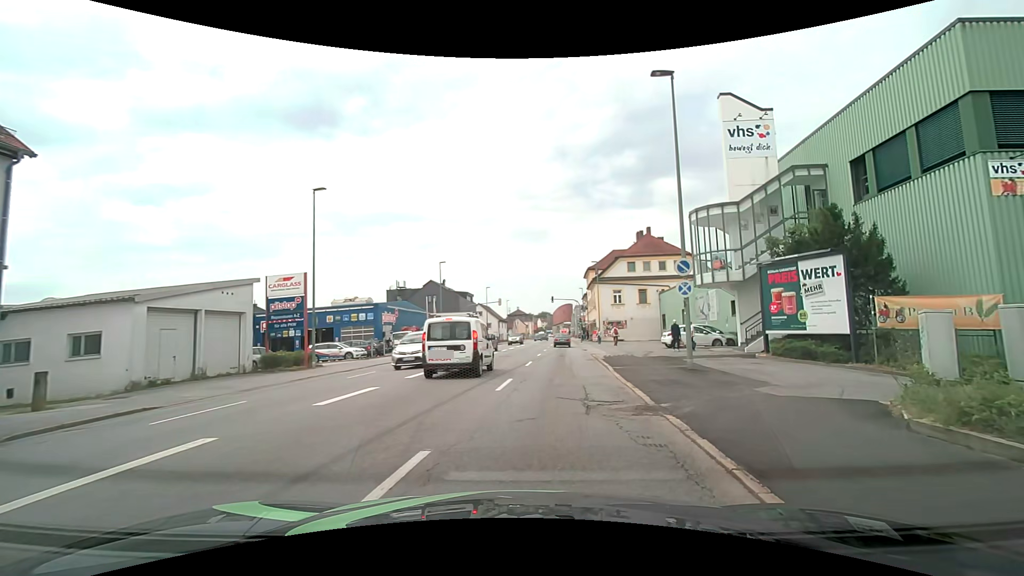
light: Day
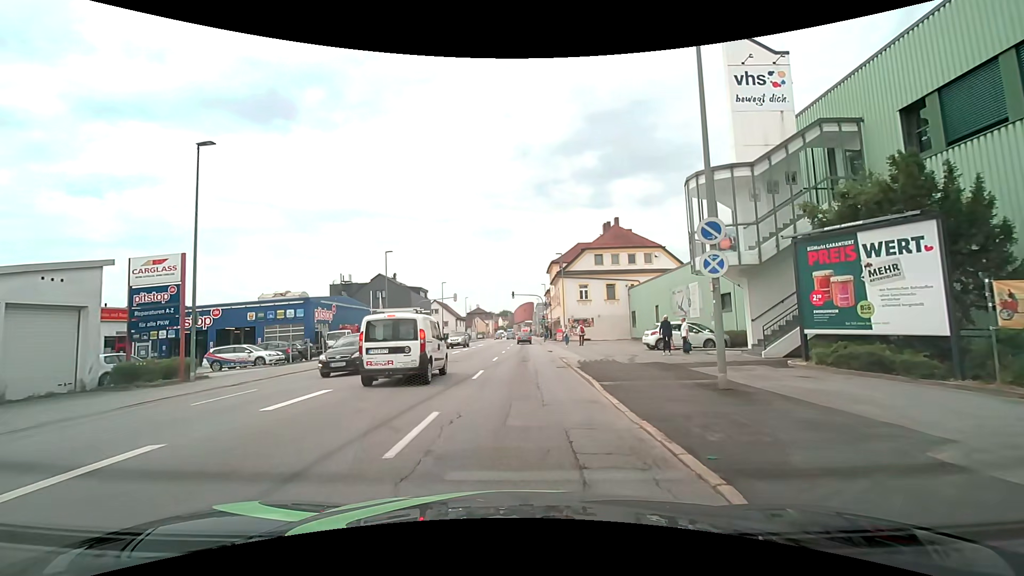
(+0.3, +6.4) m; +5°
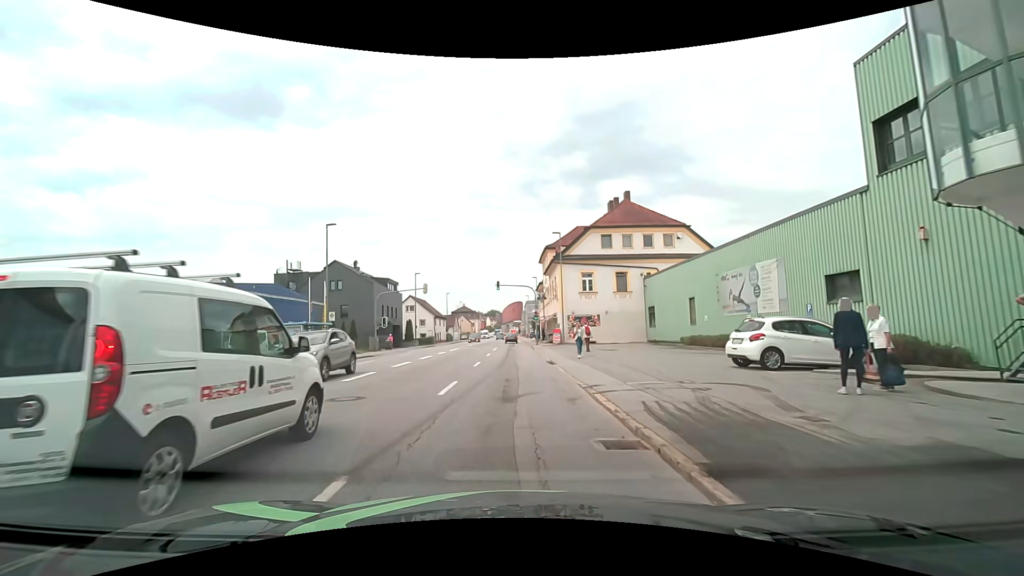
(0.0, +13.1) m; -1°
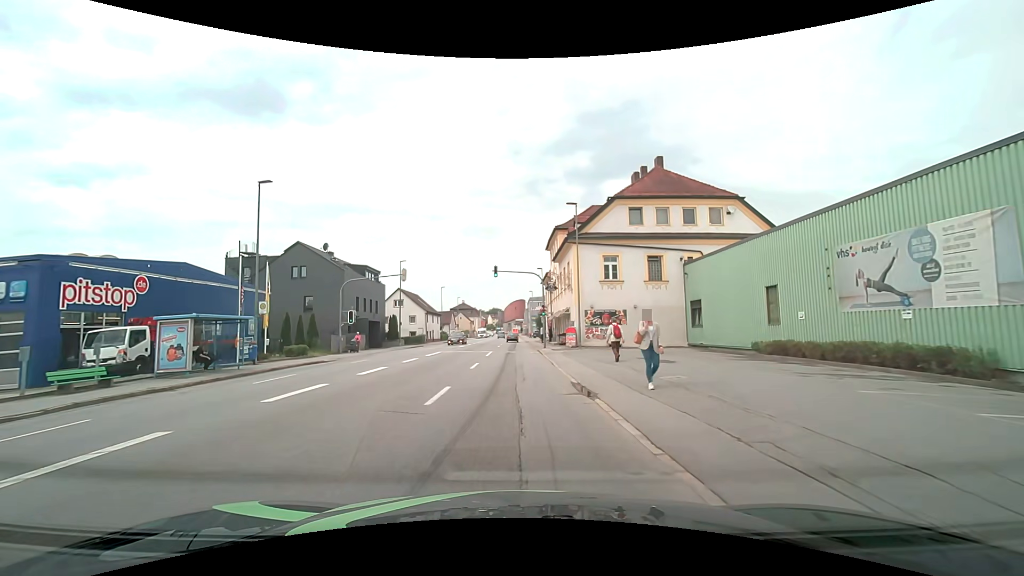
(+0.1, +10.8) m; 0°
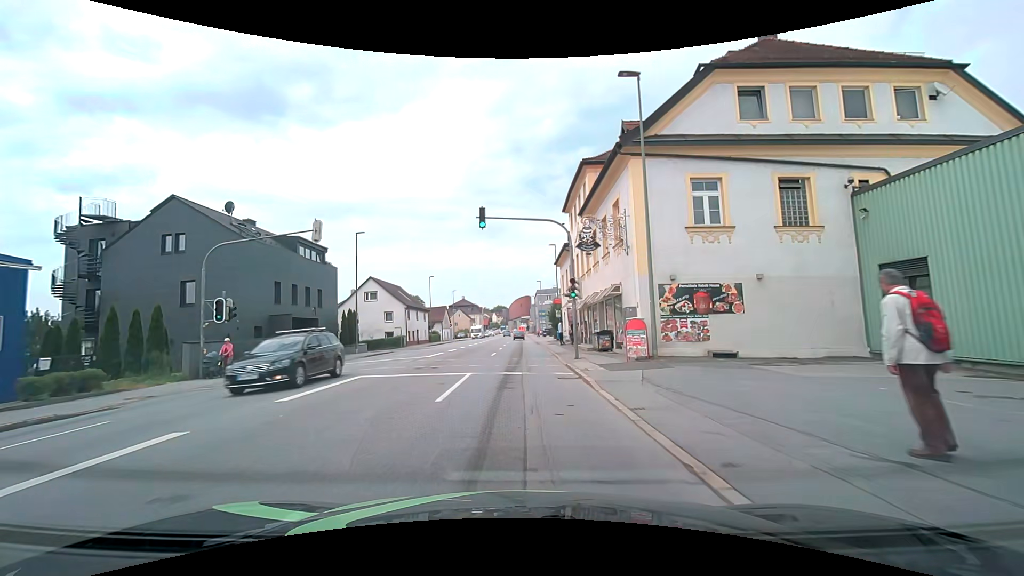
(0.0, +18.1) m; 0°
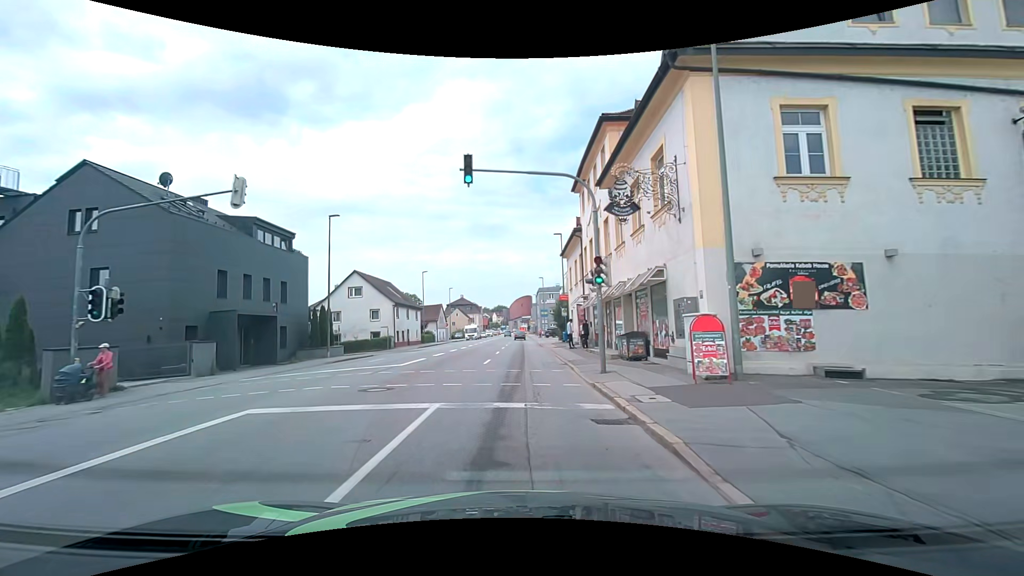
(0.0, +6.3) m; 0°
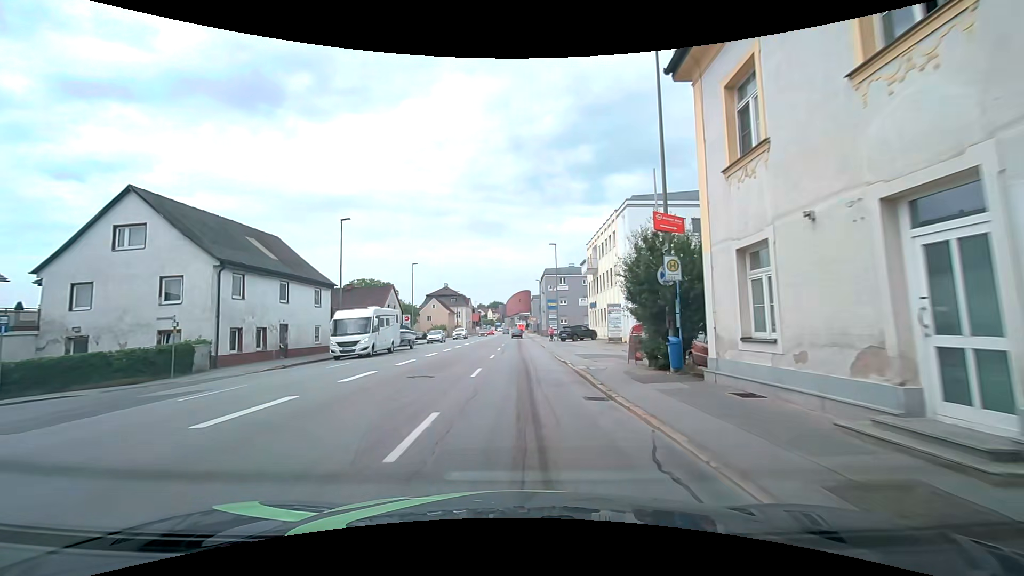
(-0.1, +32.8) m; 0°
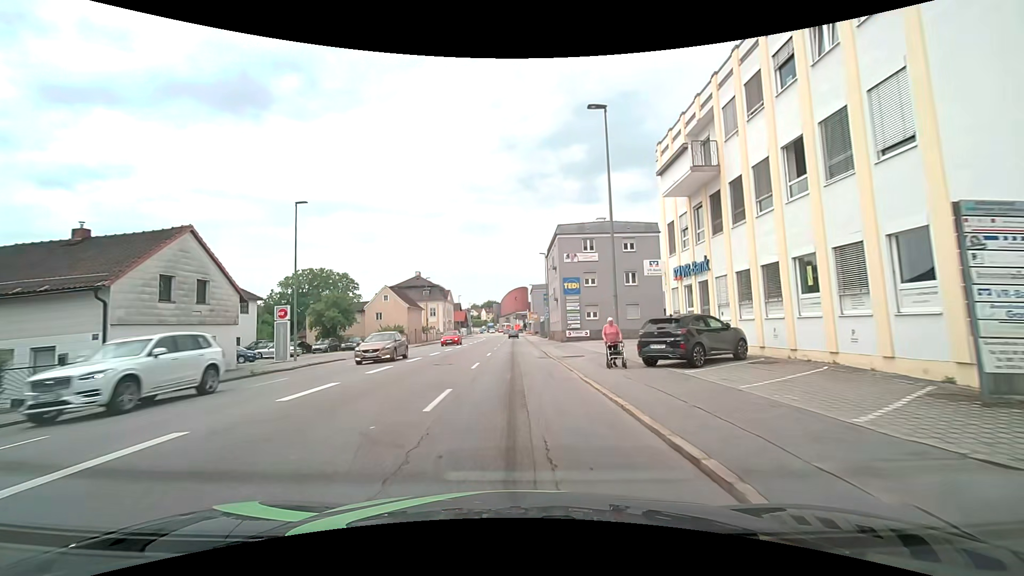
(+0.1, +33.0) m; 0°
(0, +10) (0, +20) (0, +30) (0, +40) (0, +50) (0, +60) (-1, +70) (-1, +80) (-1, +90) (-1, +100) m
